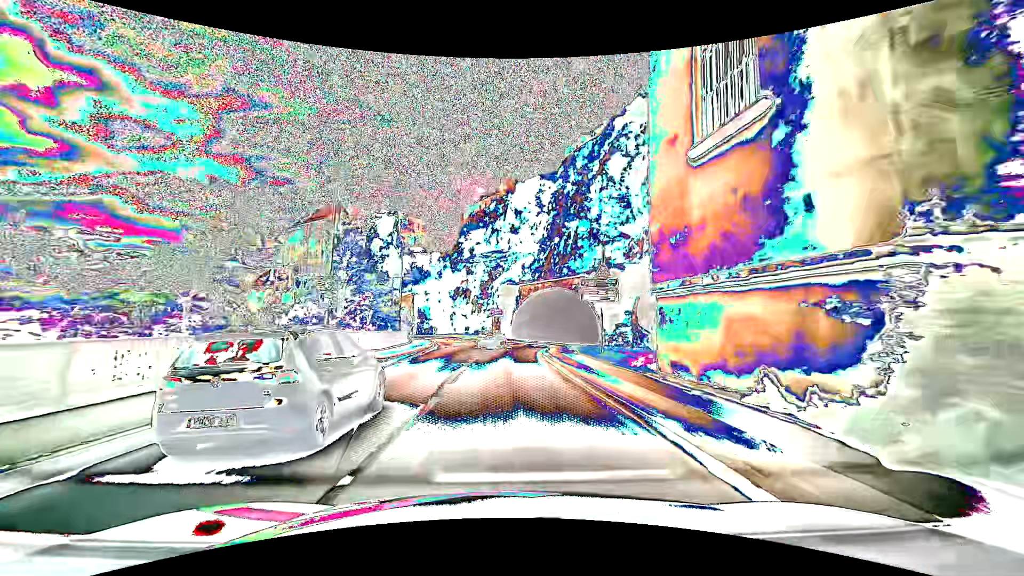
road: primary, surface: asphalt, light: Day
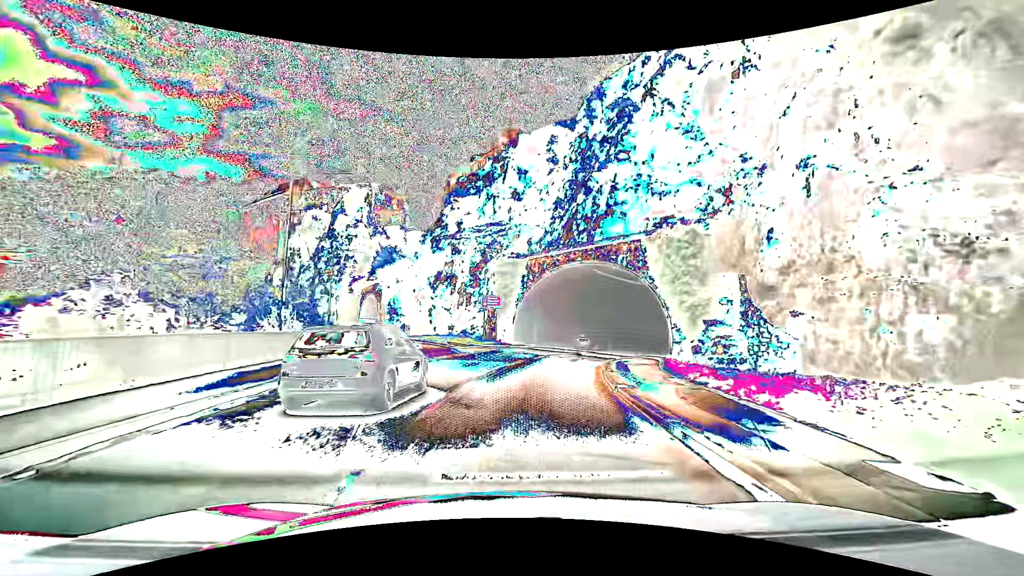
(-0.2, +23.1) m; 0°
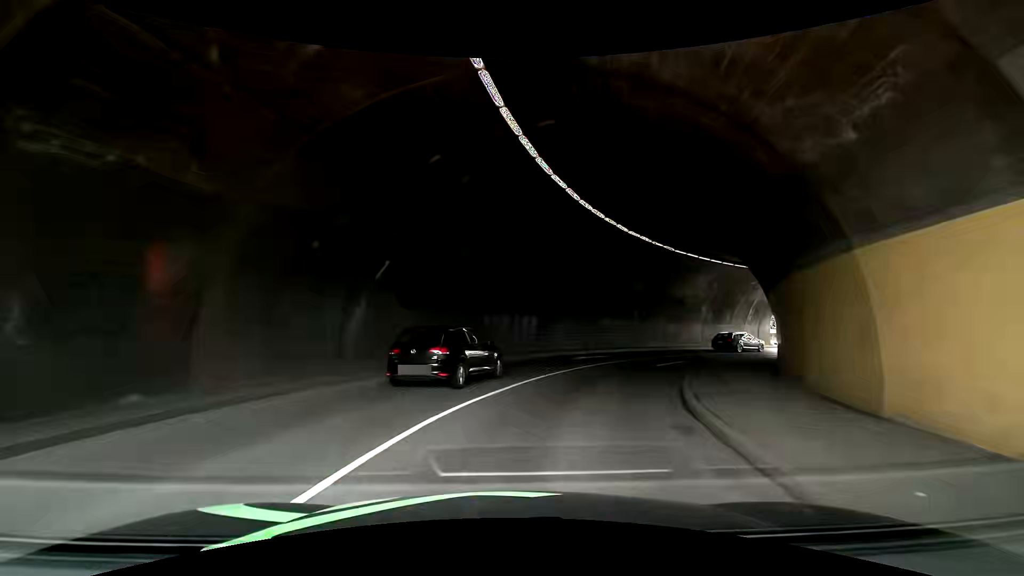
(+6.1, +34.6) m; +25°
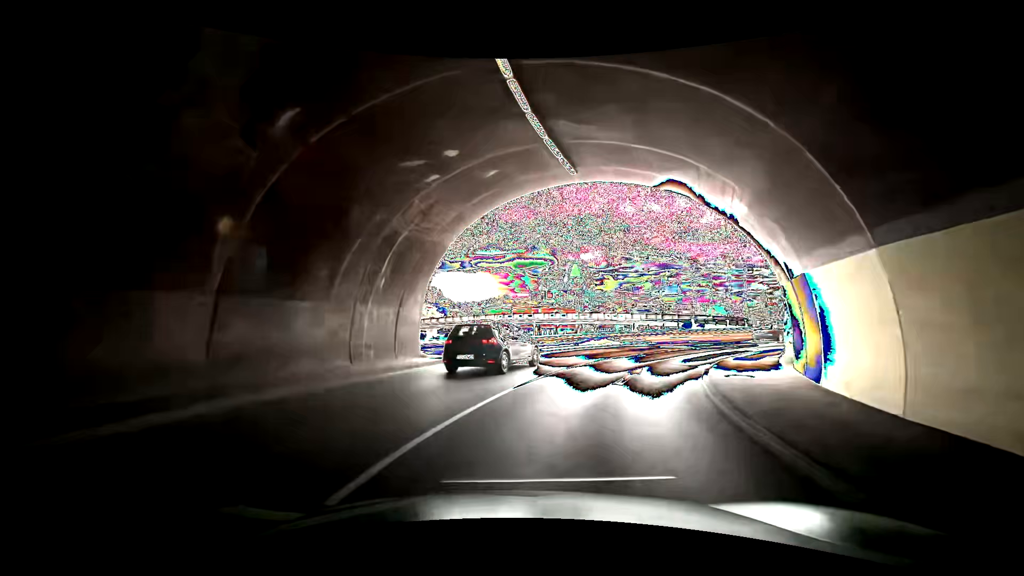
(+6.1, +33.5) m; +17°
